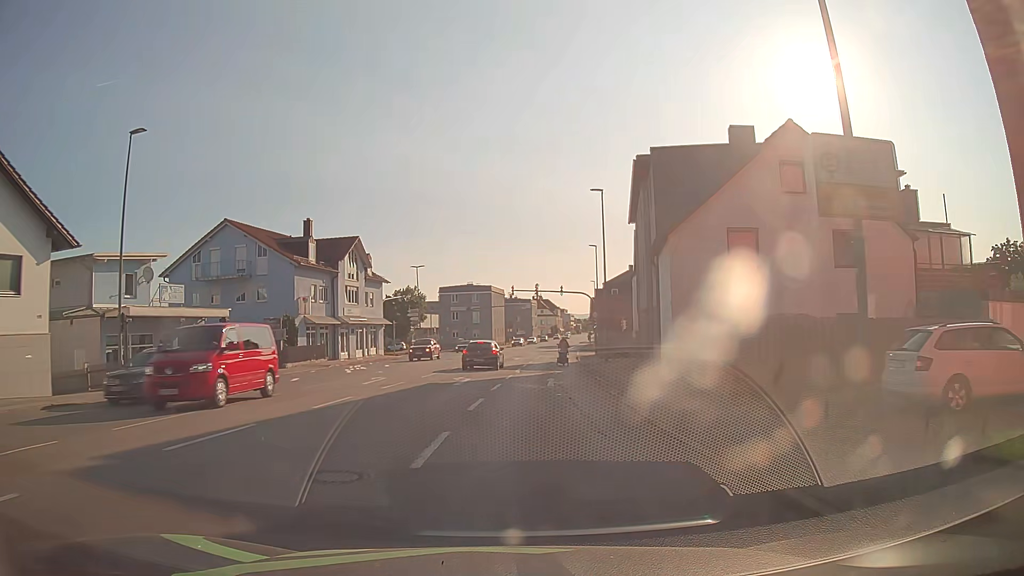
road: tertiary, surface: asphalt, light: Day
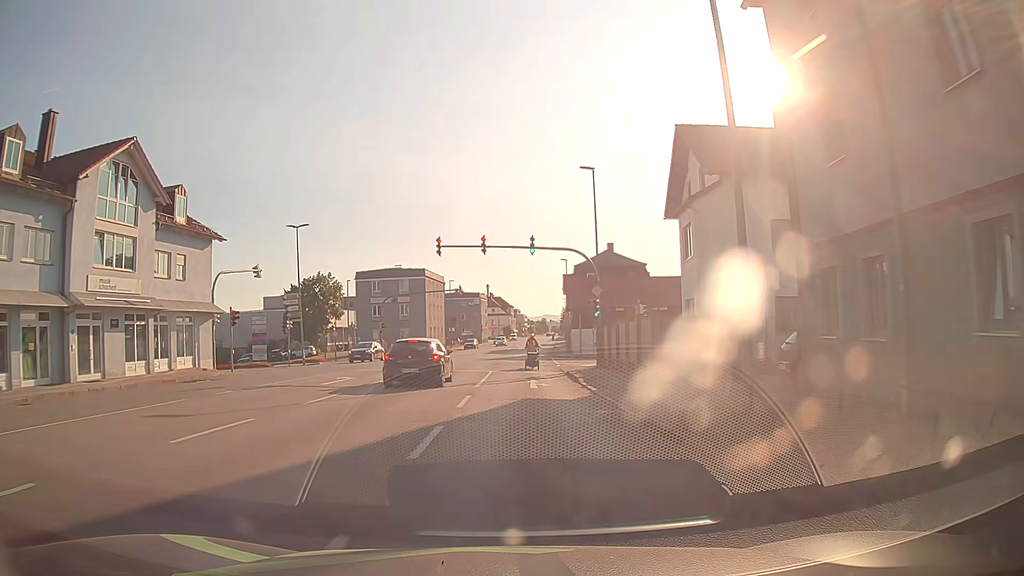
(+1.2, +29.7) m; +4°
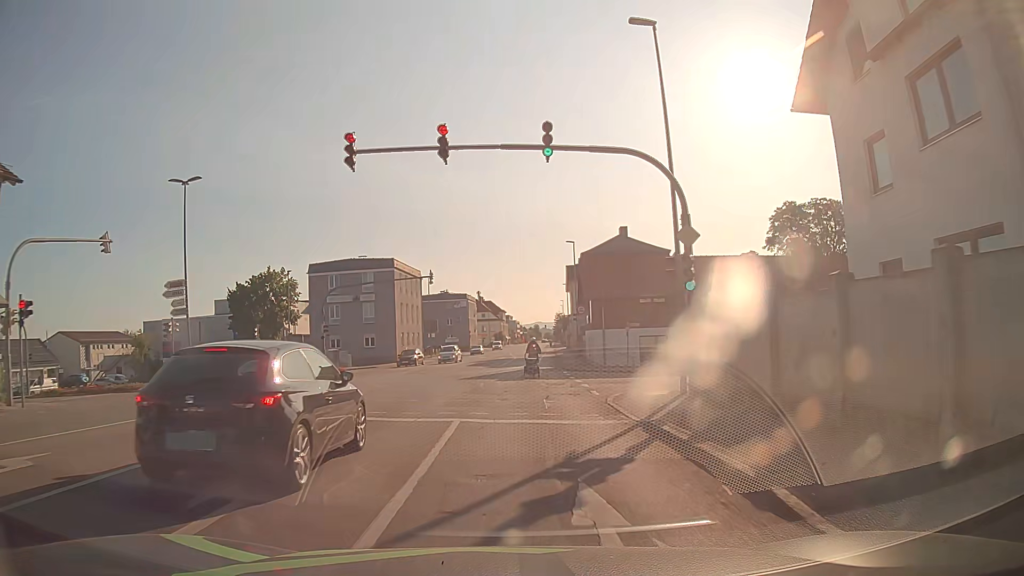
(+0.1, +17.7) m; +2°
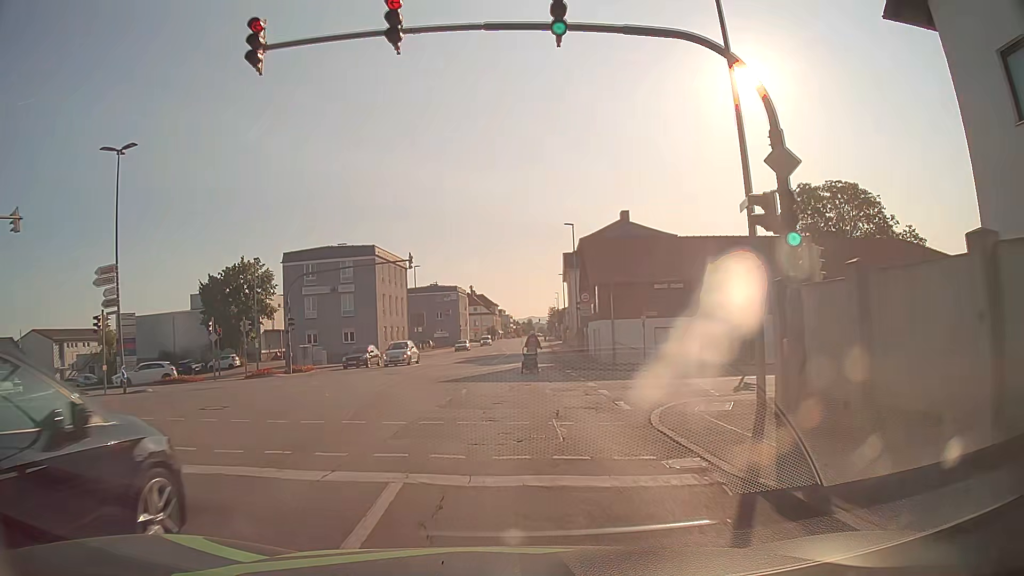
(-0.1, +6.0) m; -1°
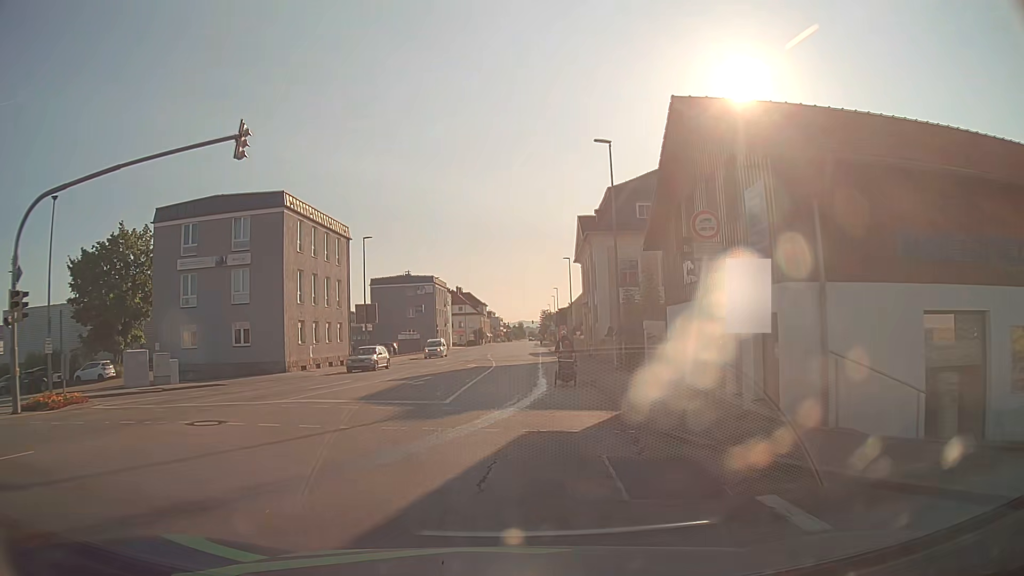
(+0.3, +23.6) m; +2°
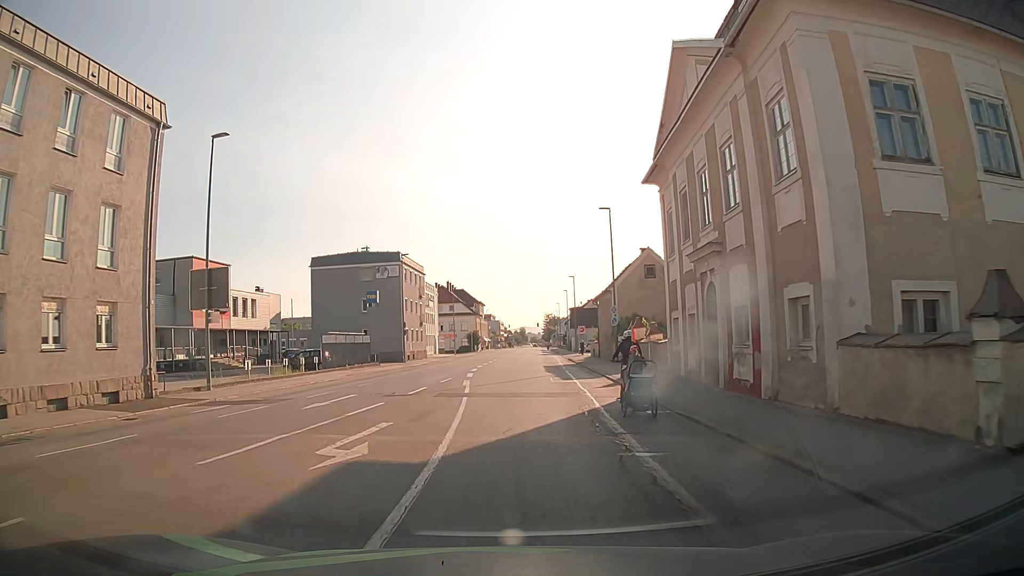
(-0.2, +29.9) m; 0°
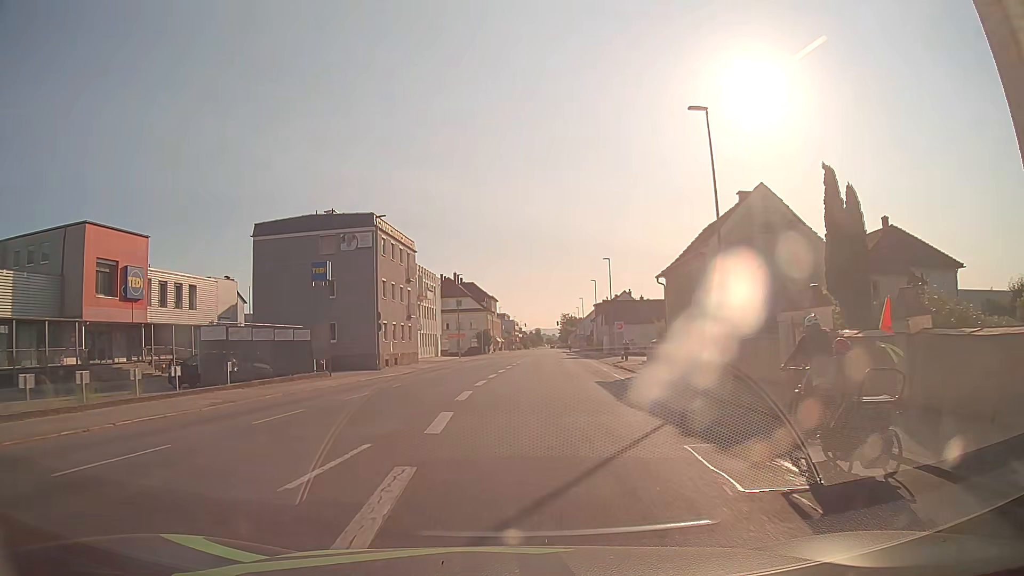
(-0.3, +19.8) m; -1°
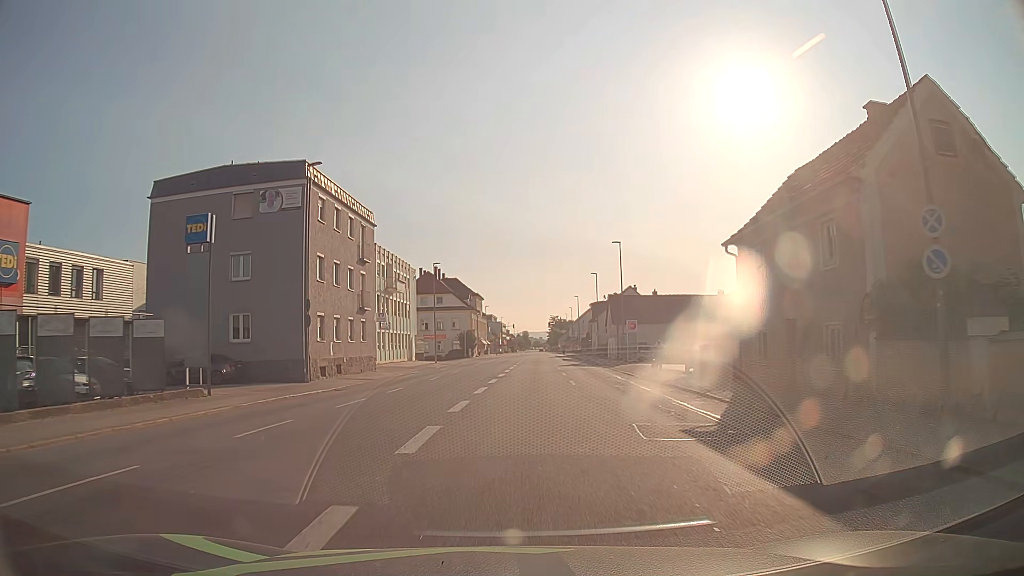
(0.0, +14.0) m; 0°
(0, +10) (0, +20) (+1, +30) (+2, +40) (+2, +50) (+3, +60) (+3, +70) (+4, +80) (+5, +90) (+5, +100) m
